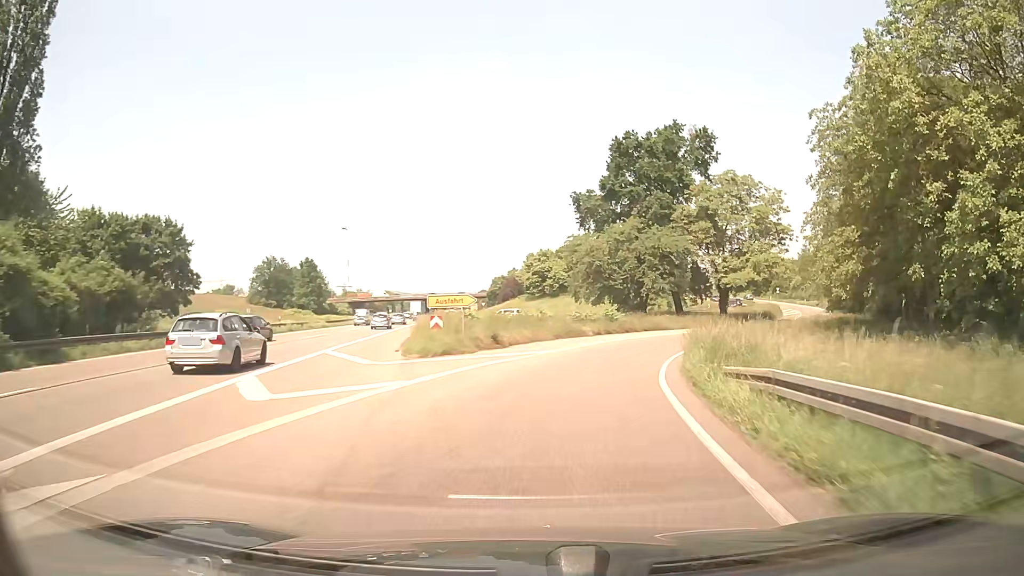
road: trunk_link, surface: asphalt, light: Day
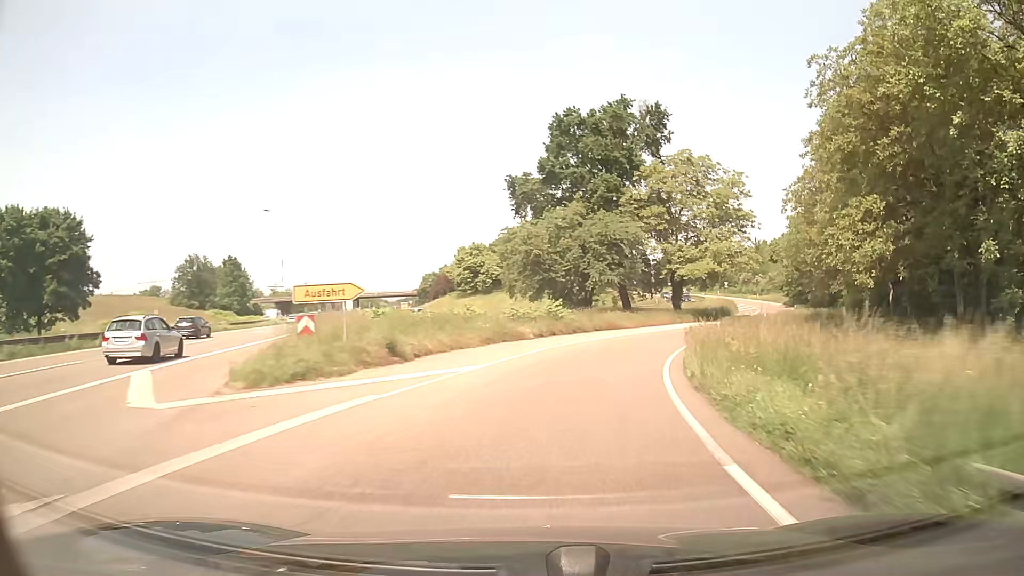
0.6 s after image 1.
(+0.5, +9.2) m; +6°
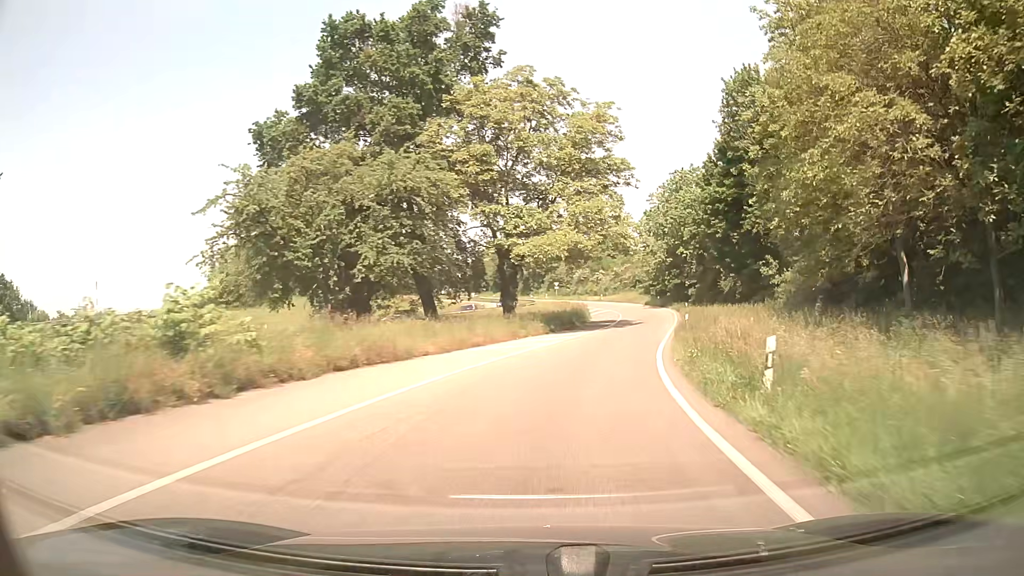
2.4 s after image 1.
(+4.0, +27.4) m; +16°
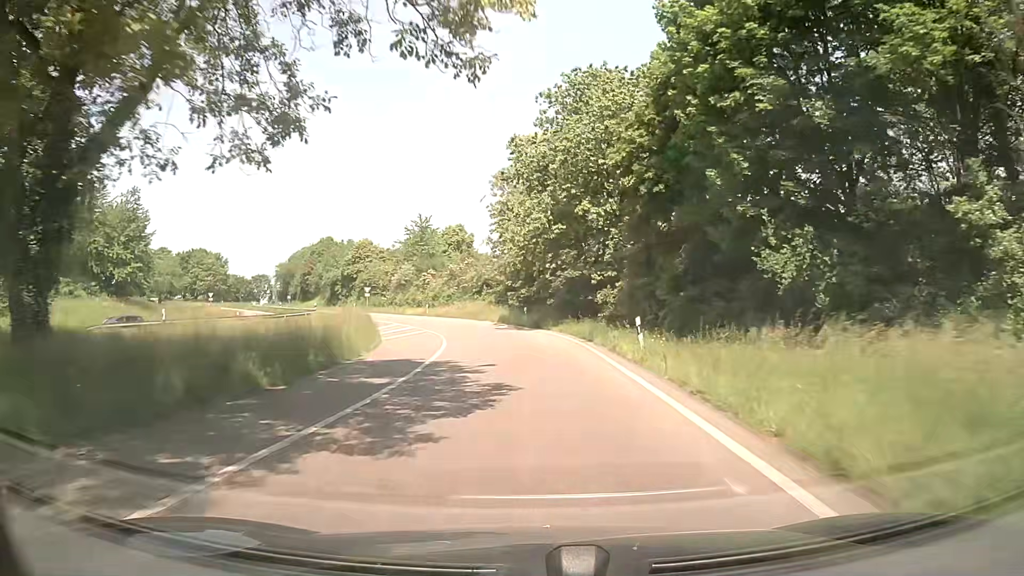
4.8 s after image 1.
(+5.7, +37.5) m; +13°
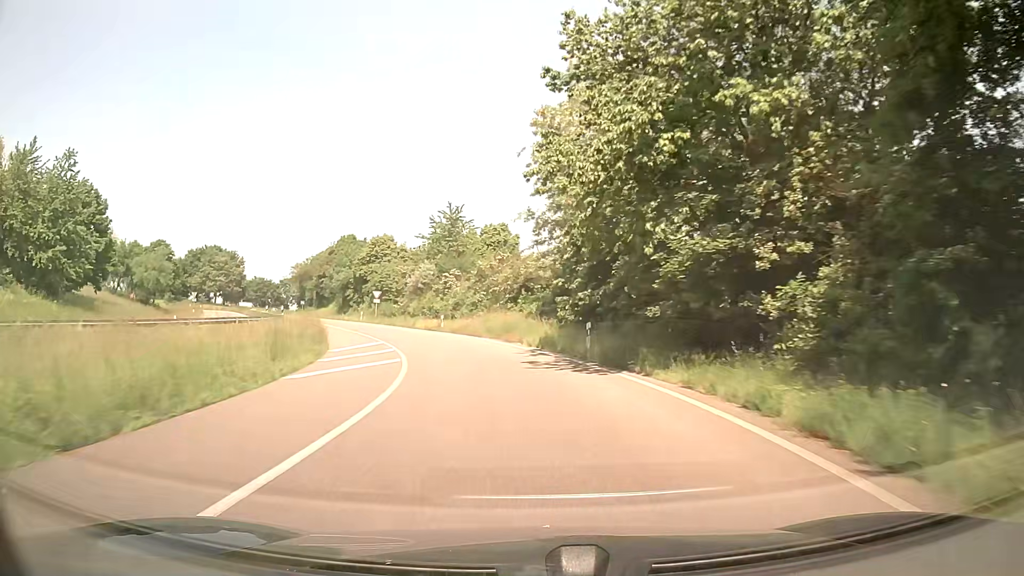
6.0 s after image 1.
(-0.4, +19.2) m; -5°
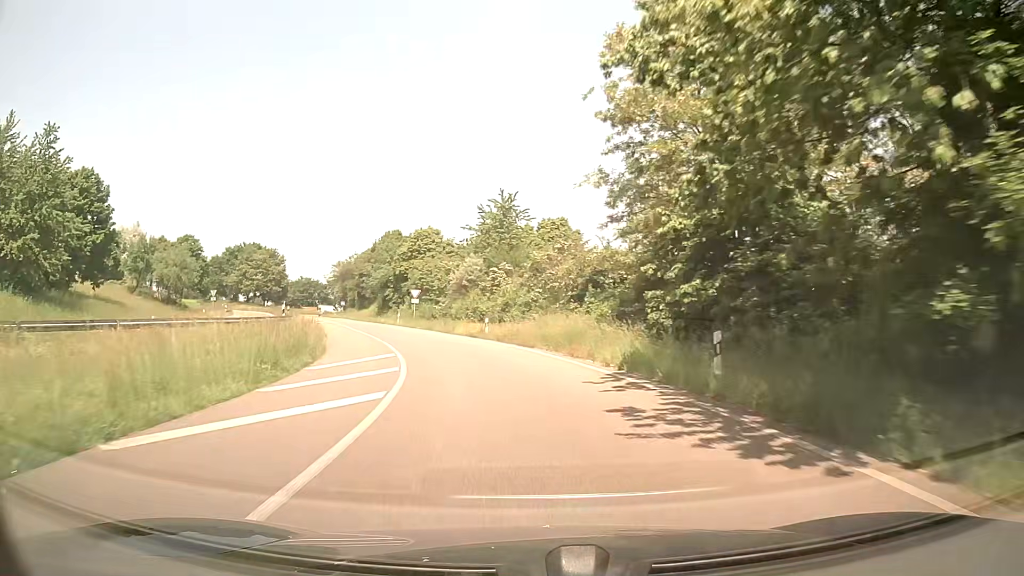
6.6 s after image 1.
(-0.3, +9.5) m; -4°
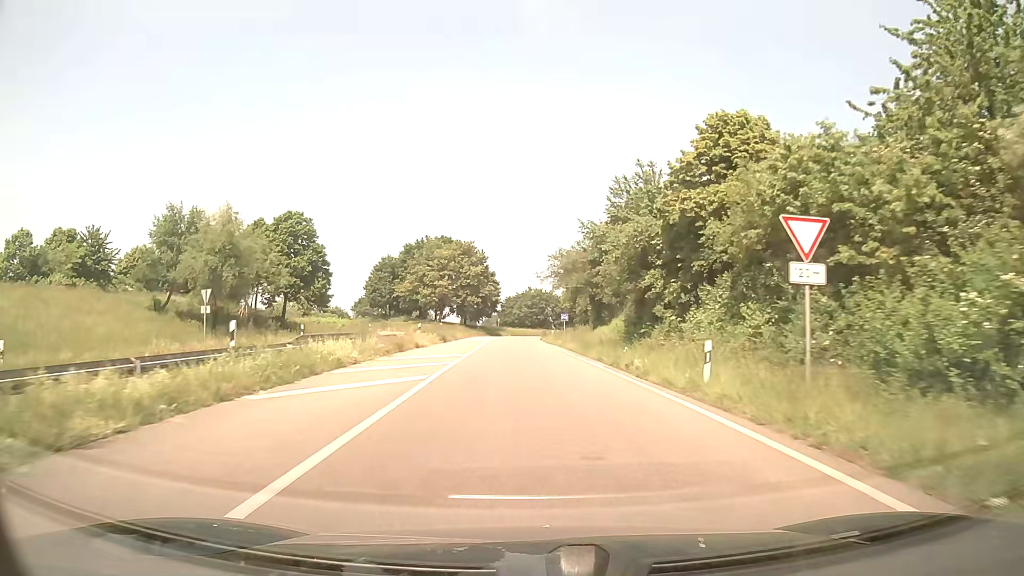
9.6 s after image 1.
(-10.1, +45.6) m; -22°
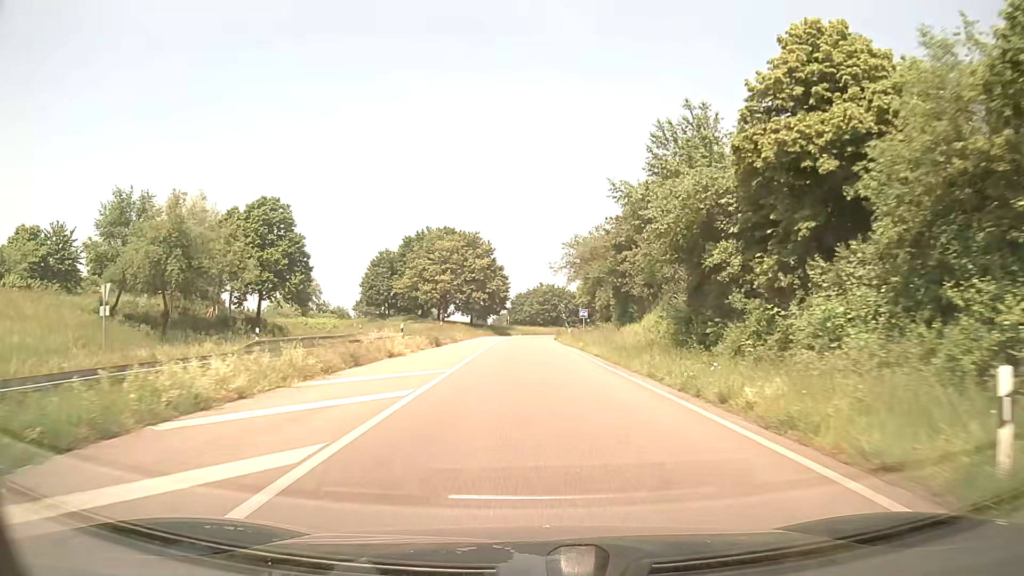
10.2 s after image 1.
(-0.1, +9.1) m; -1°
(0, +10) (0, +20) (0, +30) (-1, +40) (-1, +50) (-1, +60) (-1, +70) (0, +80) (+1, +90) (+4, +100) m
